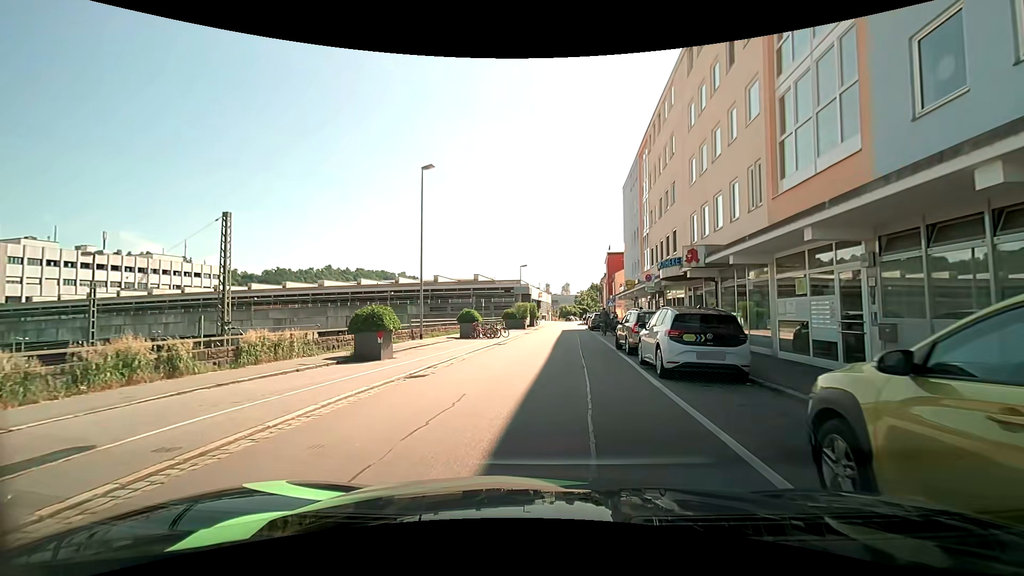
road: residential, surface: asphalt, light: Day
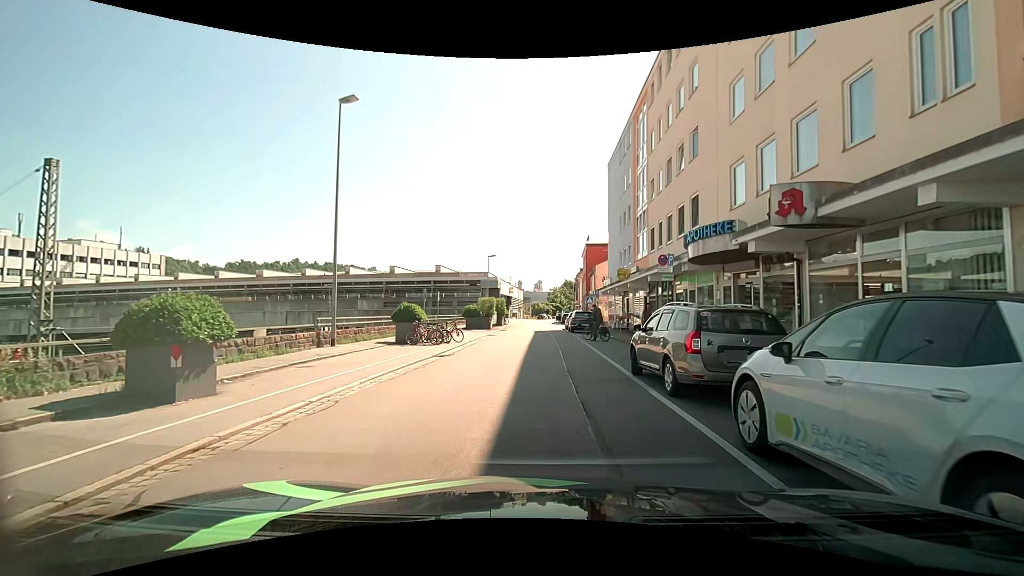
(+0.2, +8.6) m; +3°
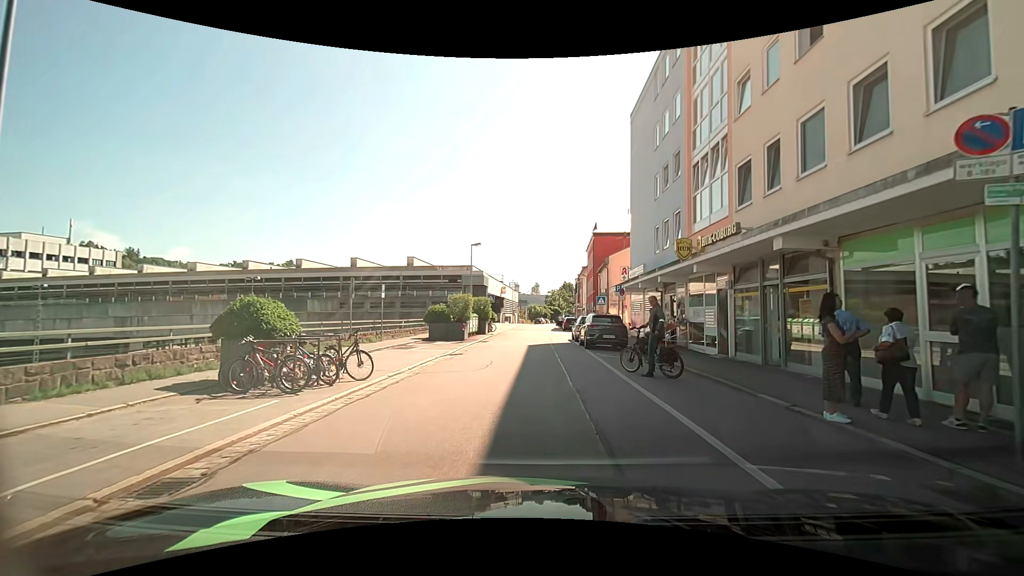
(-0.1, +13.0) m; +1°
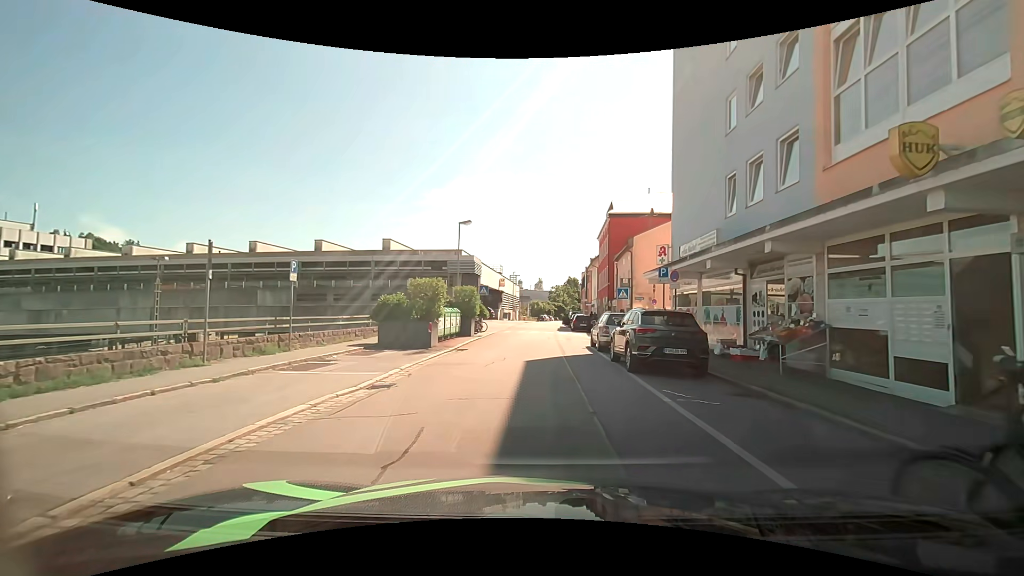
(-0.2, +9.6) m; -1°
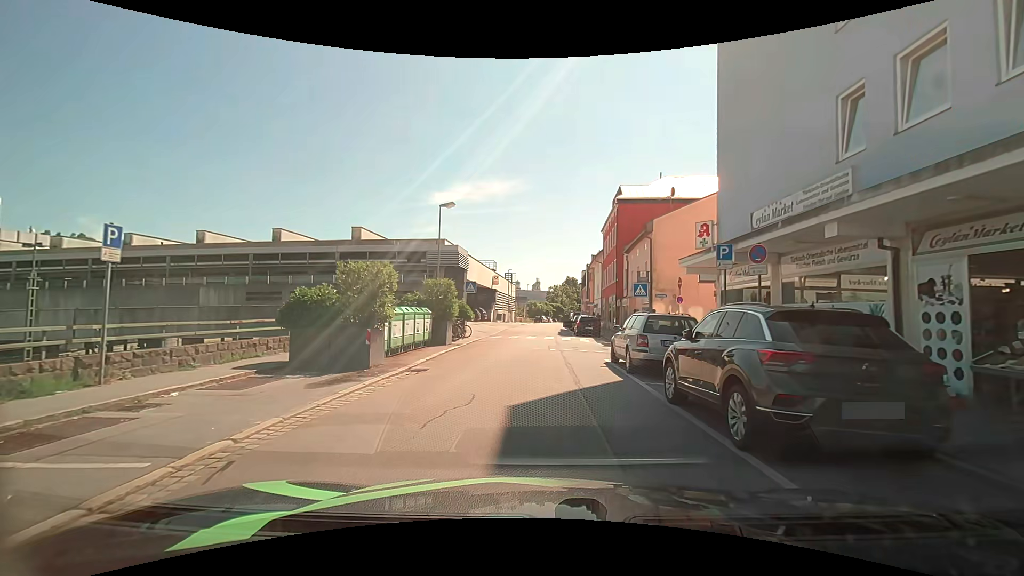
(0.0, +6.6) m; 0°
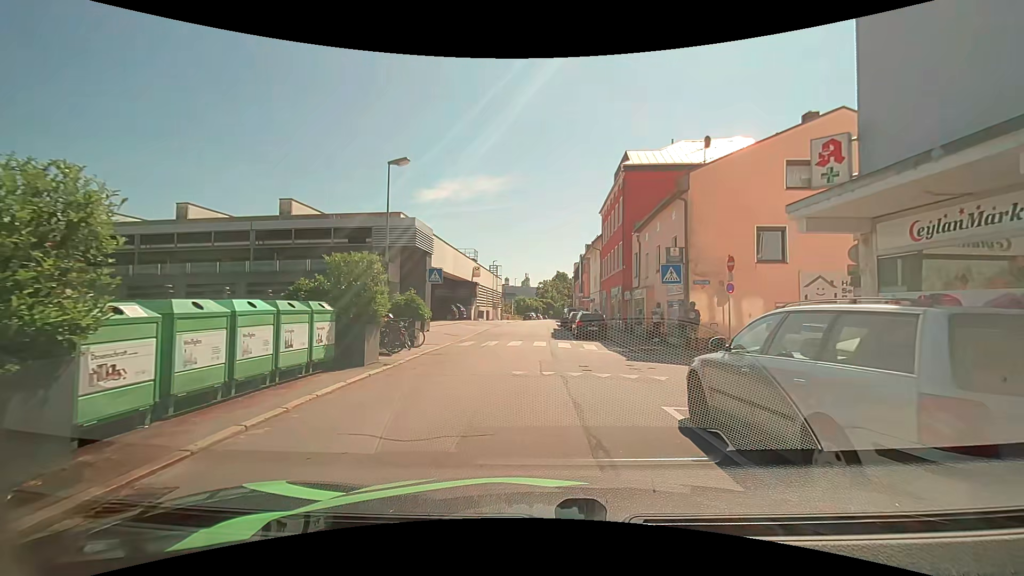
(+0.1, +8.5) m; 0°
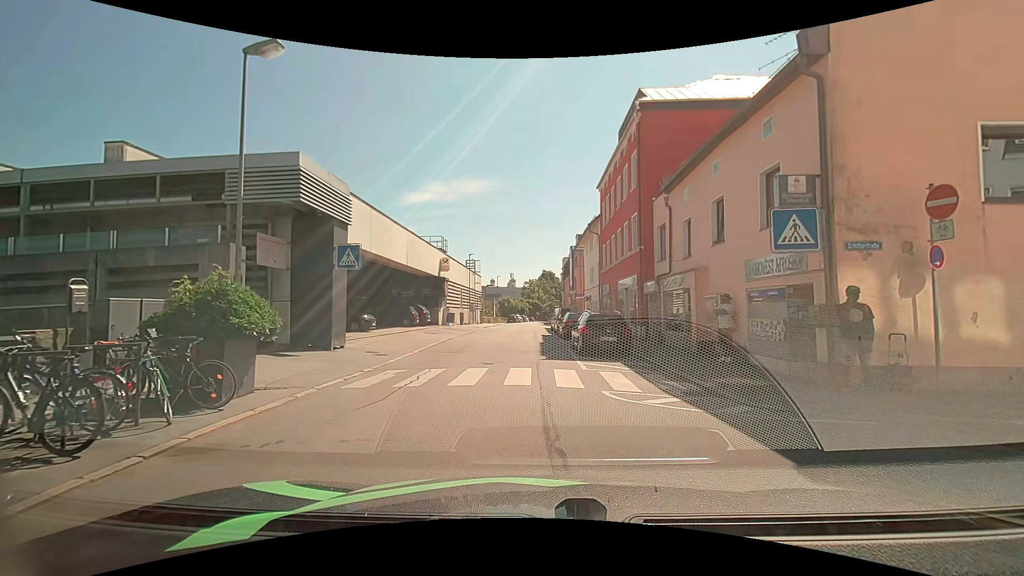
(+0.3, +10.1) m; +1°
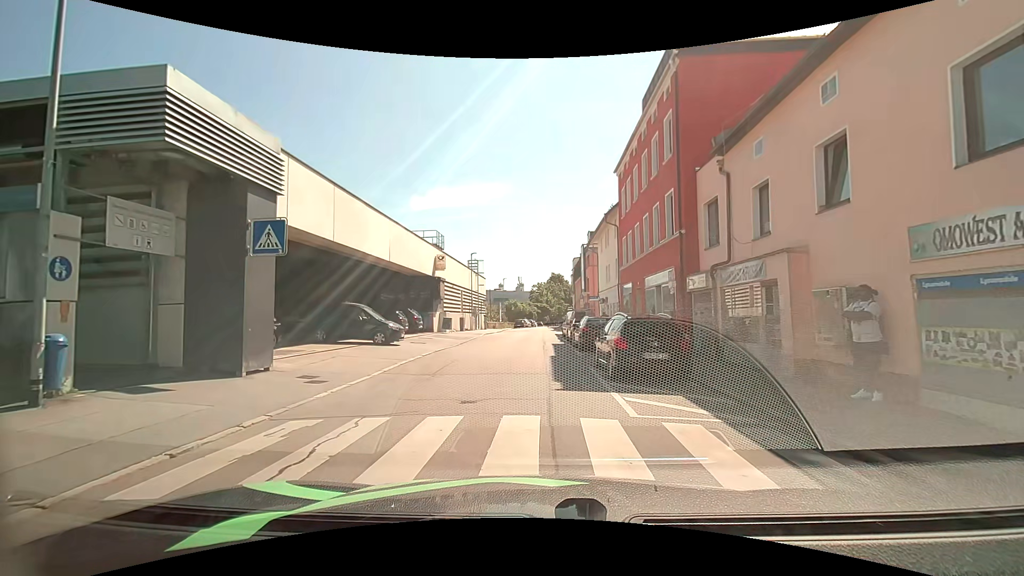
(0.0, +5.3) m; 0°
